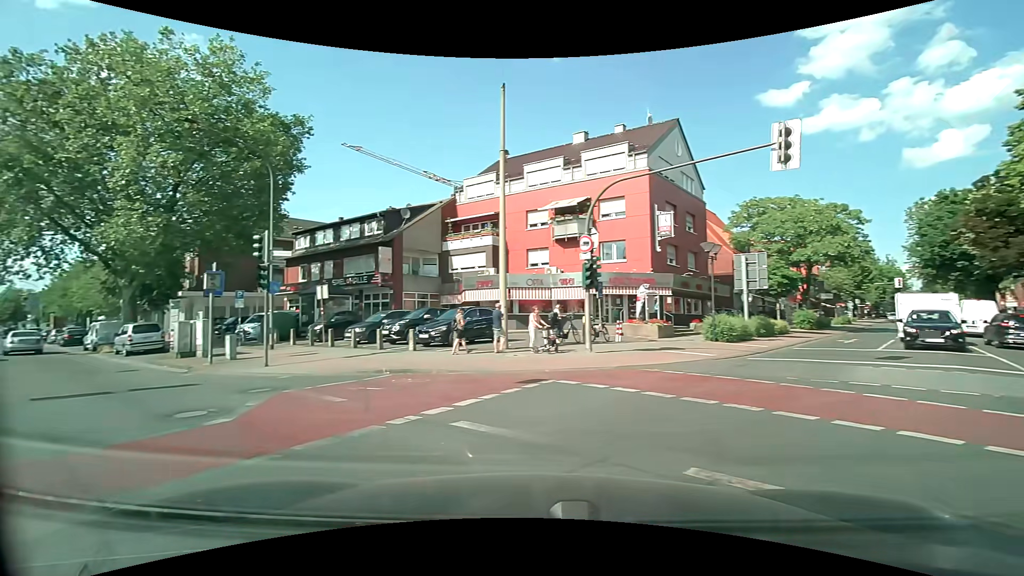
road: primary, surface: asphalt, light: Day
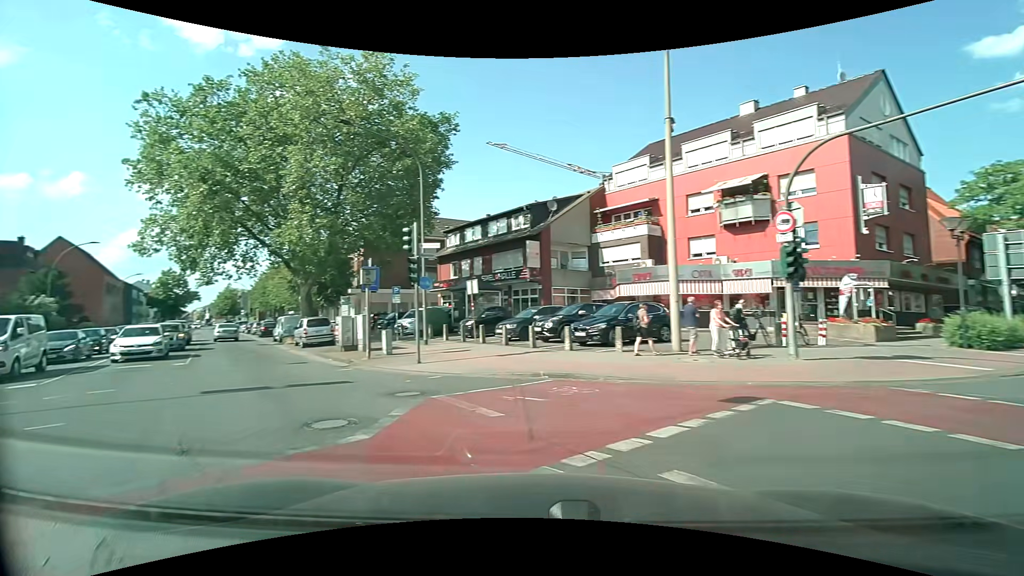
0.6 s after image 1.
(-0.3, +2.3) m; -15°
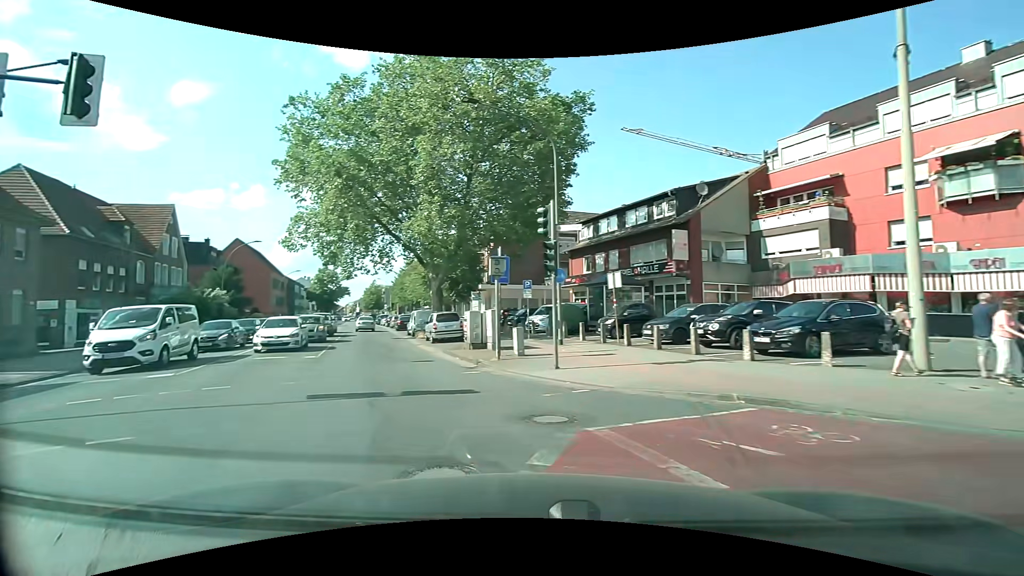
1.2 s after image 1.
(-0.4, +2.8) m; -15°
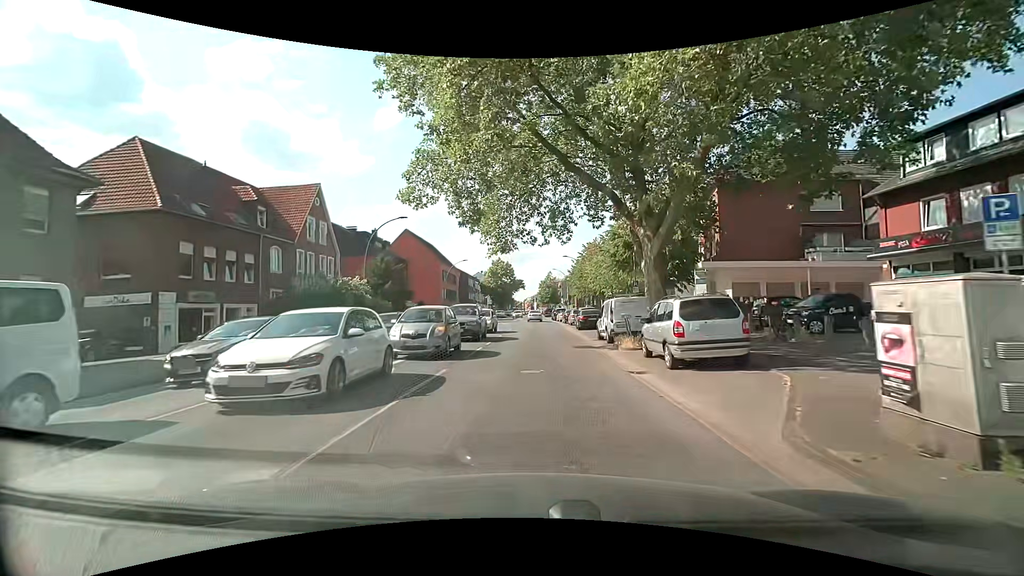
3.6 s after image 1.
(-3.8, +14.6) m; -21°
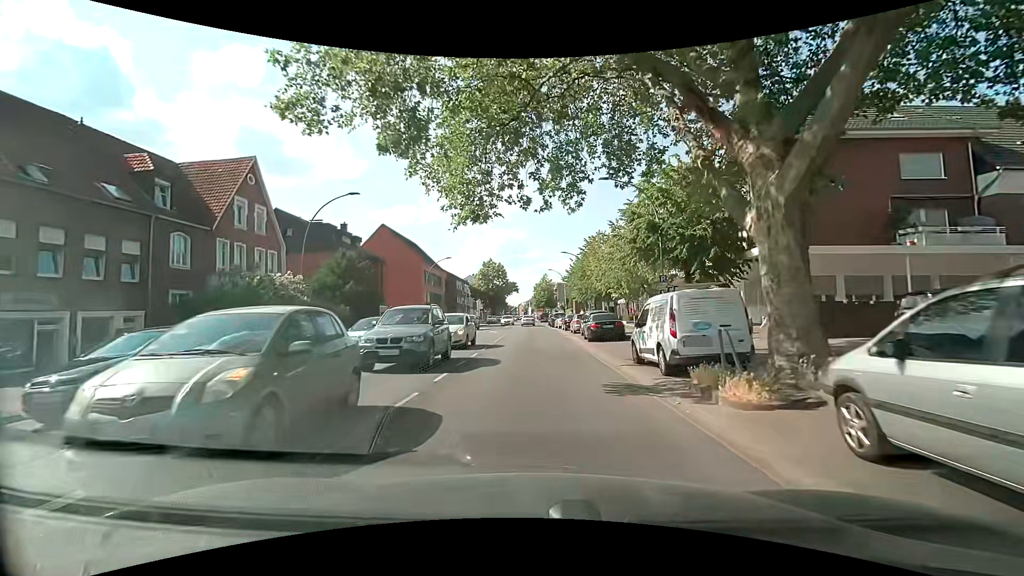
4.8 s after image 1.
(+0.1, +9.5) m; +1°
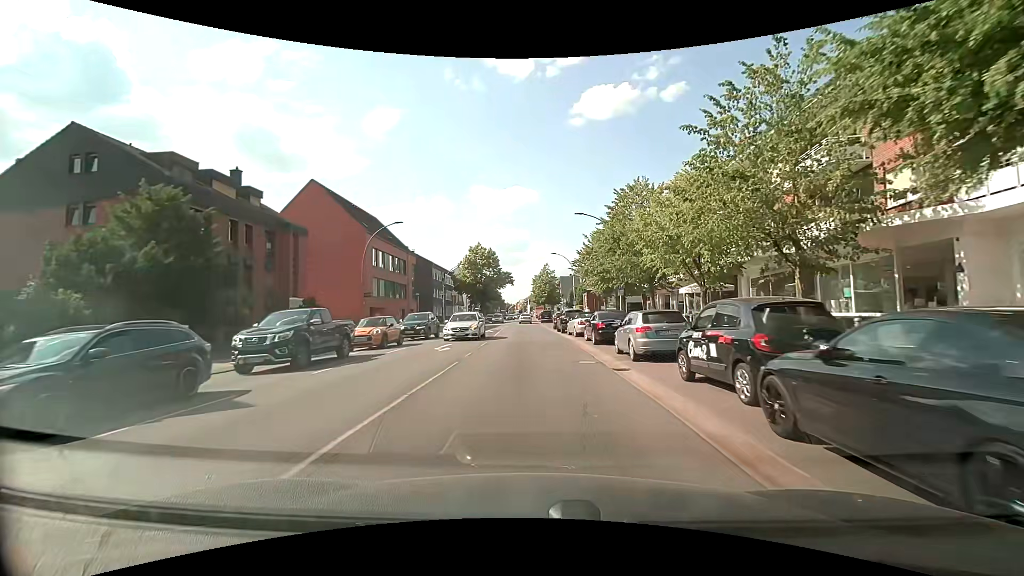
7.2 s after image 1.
(-0.2, +22.5) m; 0°
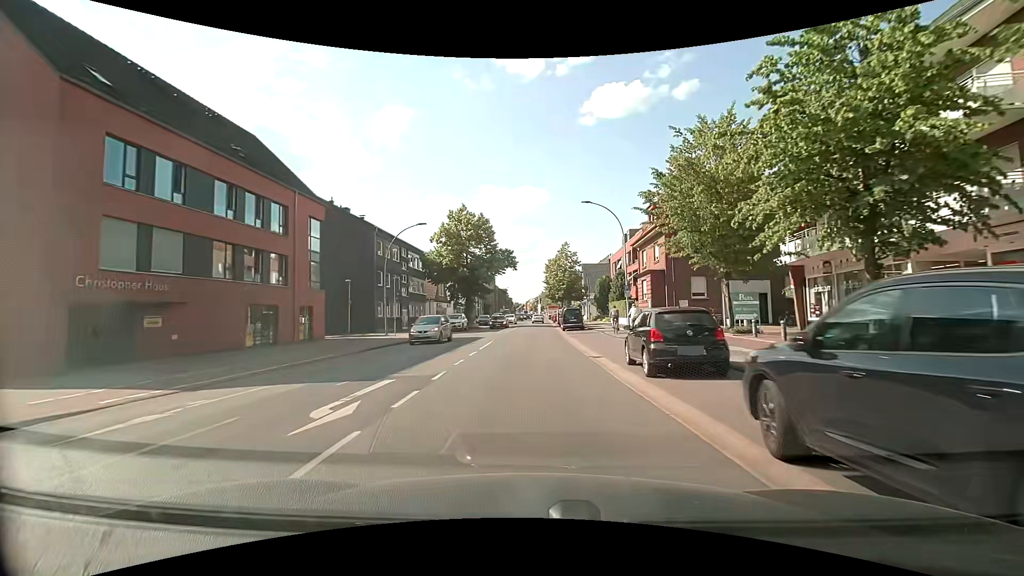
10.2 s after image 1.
(-0.5, +32.3) m; -1°
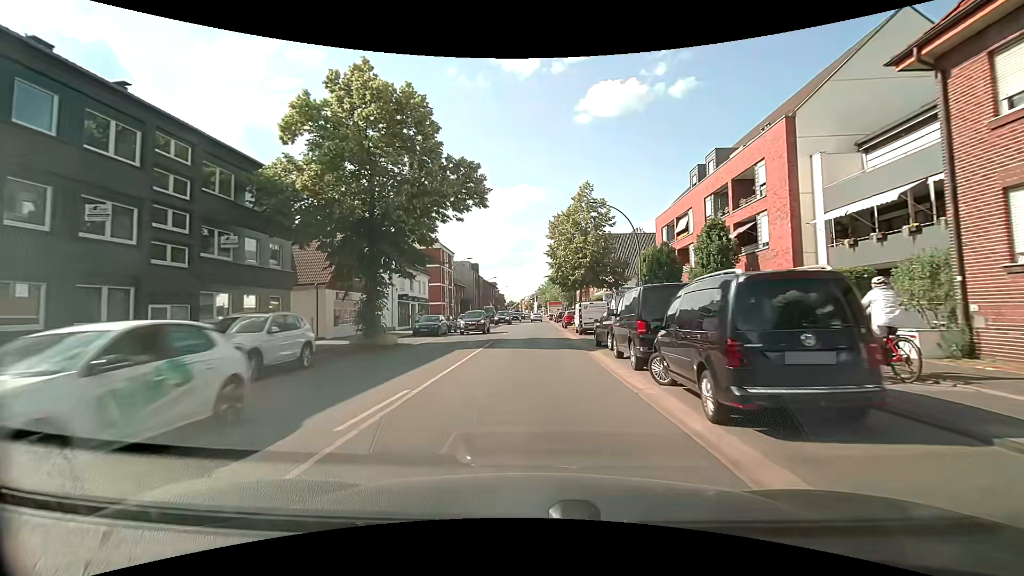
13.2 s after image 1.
(-0.1, +34.2) m; 0°
(0, +10) (0, +20) (0, +30) (+1, +40) (+1, +50) (+1, +60) (+1, +70) (+1, +80) (+1, +90) (+2, +100) m
